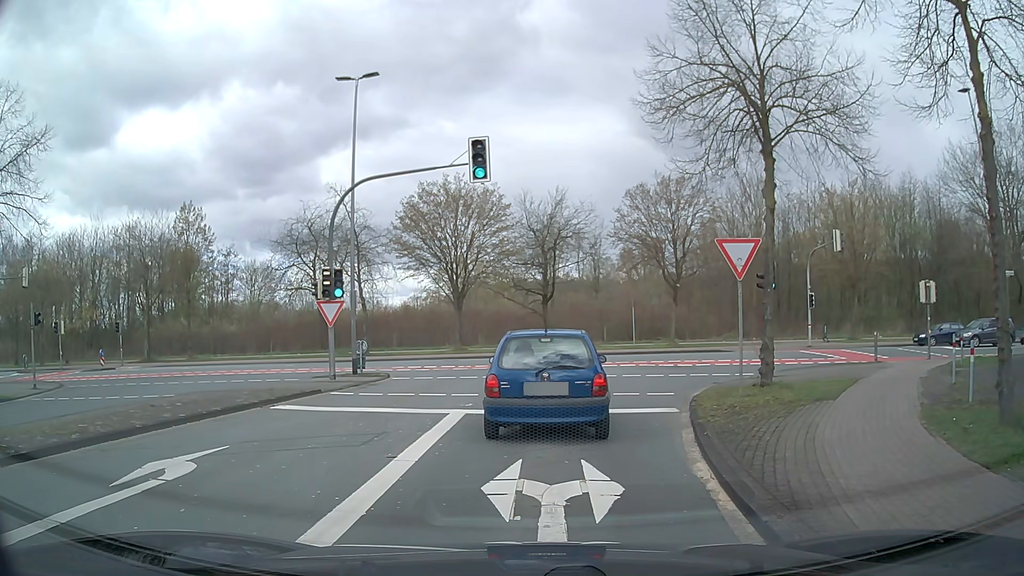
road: tertiary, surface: asphalt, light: Day
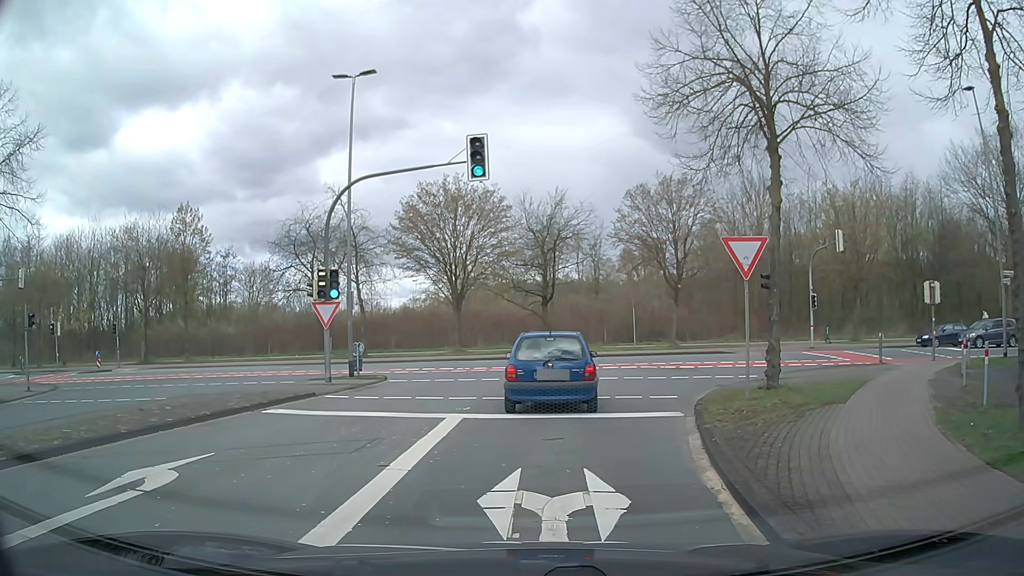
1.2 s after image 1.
(0.0, +0.4) m; 0°
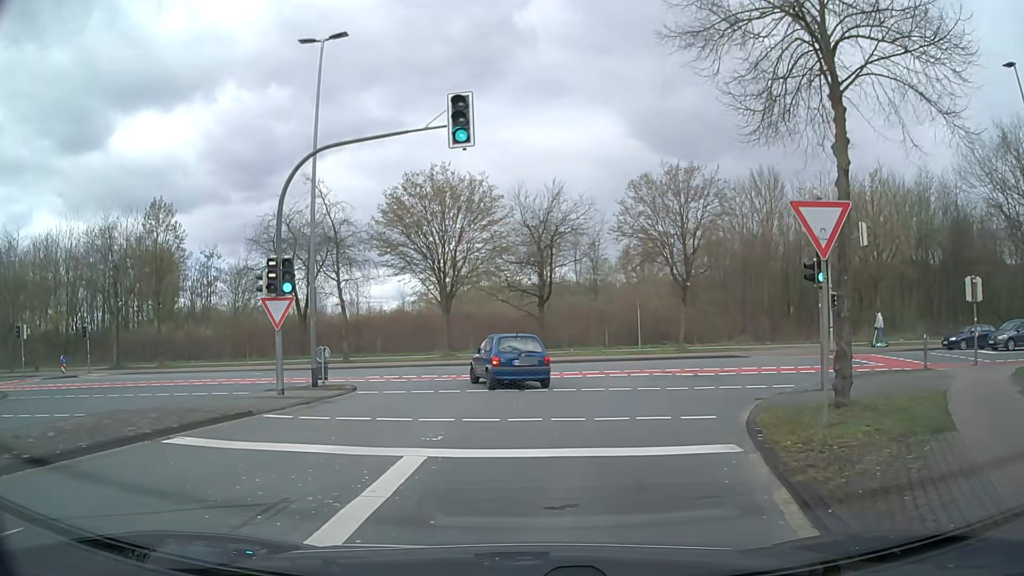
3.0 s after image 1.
(0.0, +3.8) m; 0°
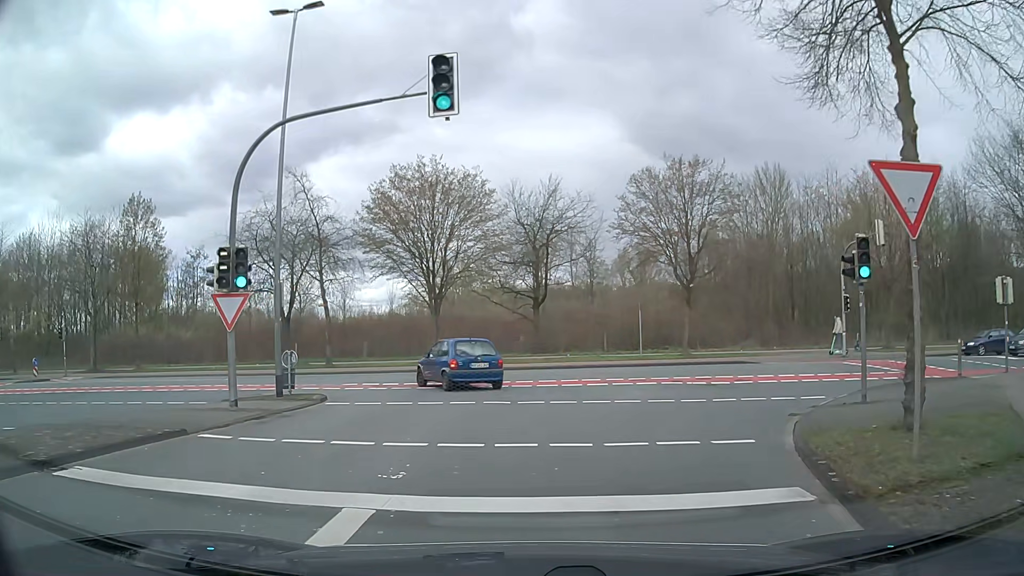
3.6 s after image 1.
(0.0, +2.5) m; +1°
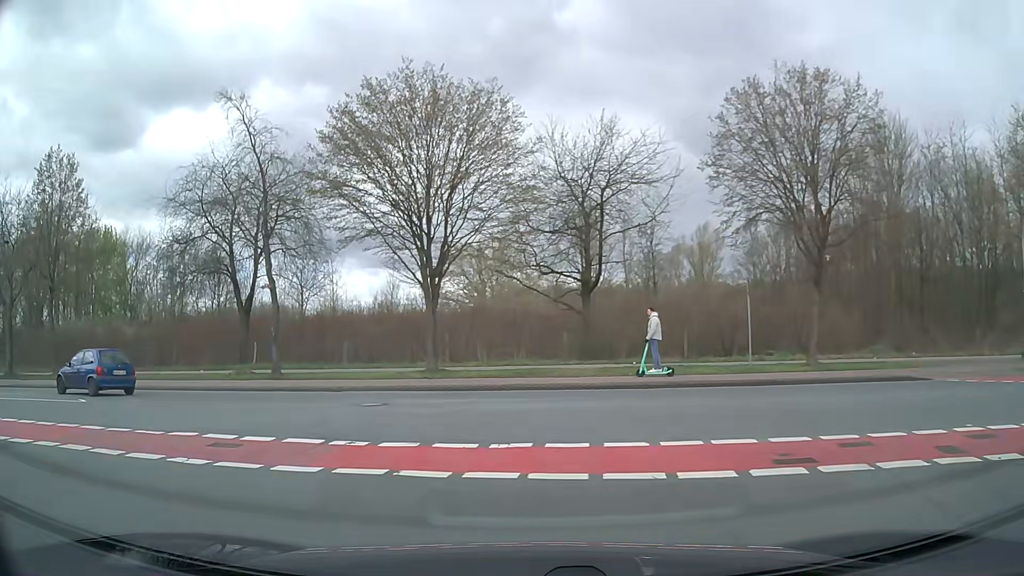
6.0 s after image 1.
(+0.2, +13.0) m; -3°
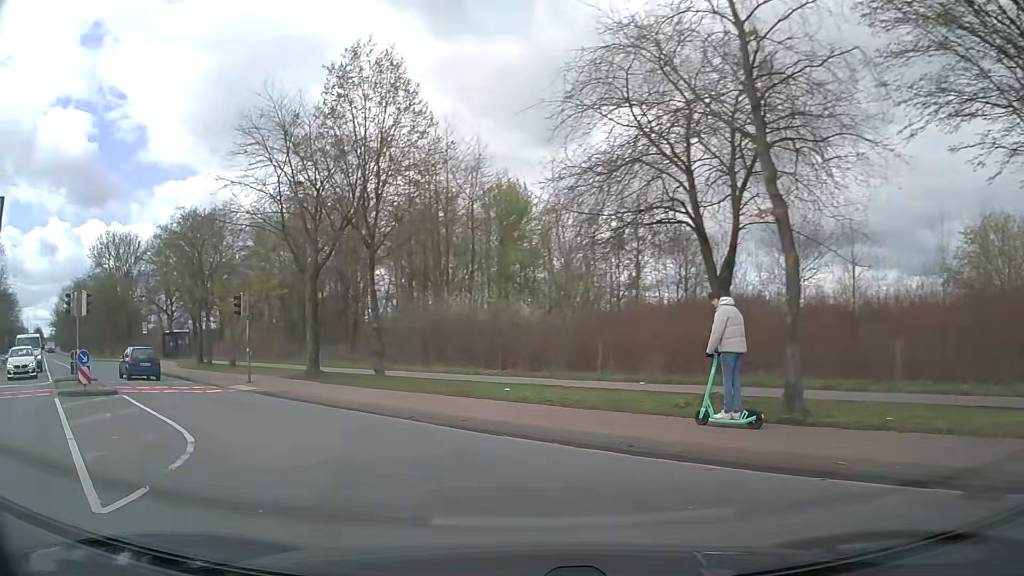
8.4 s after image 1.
(-4.7, +13.3) m; -39°
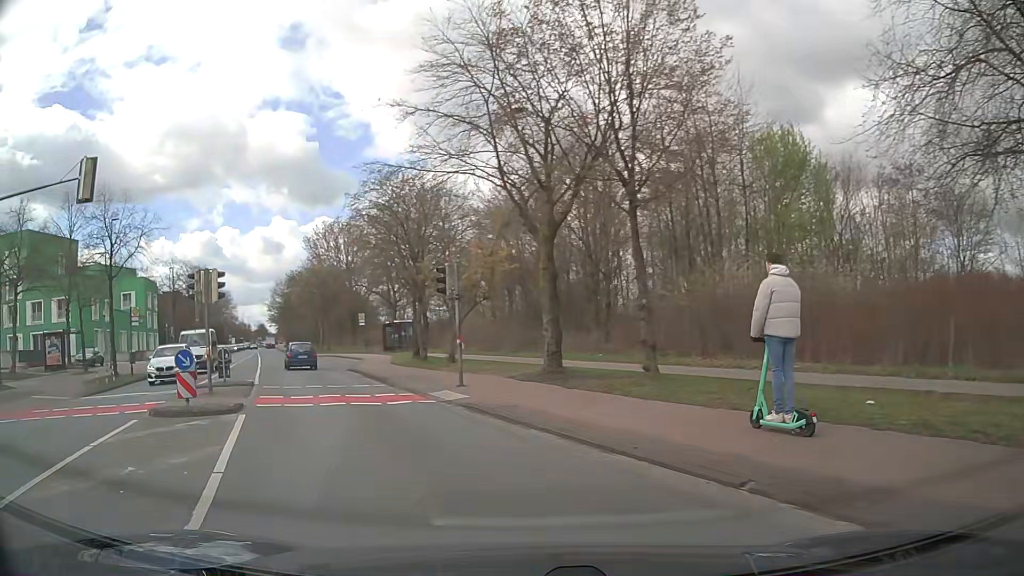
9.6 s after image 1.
(-1.4, +6.9) m; -22°
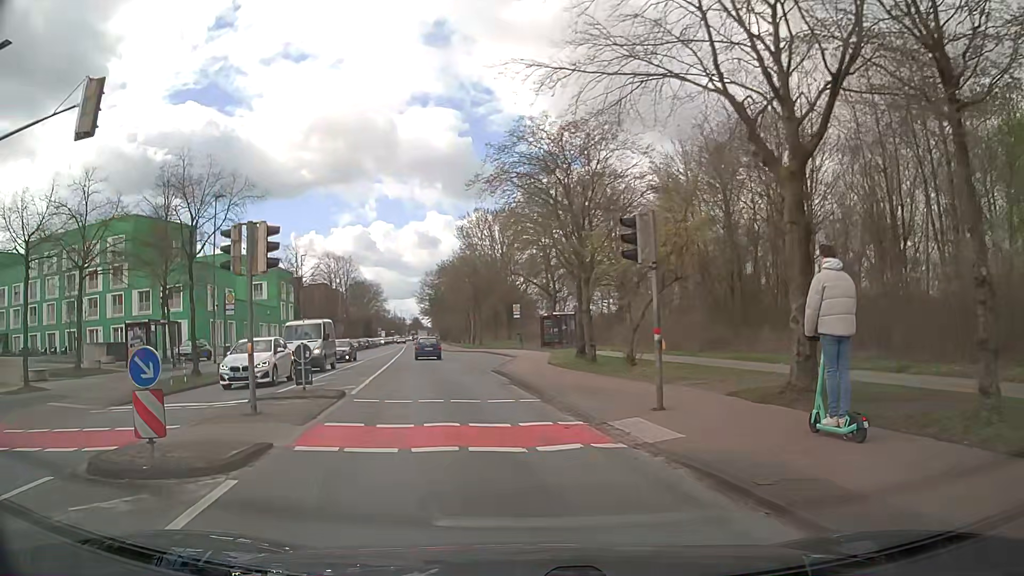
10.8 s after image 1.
(-0.9, +6.7) m; -13°
(-1, +10) (-2, +20) (-4, +30) (-5, +40) (-7, +49) (-9, +59) (-11, +69) (-12, +79) (-14, +89) (-16, +99) m
